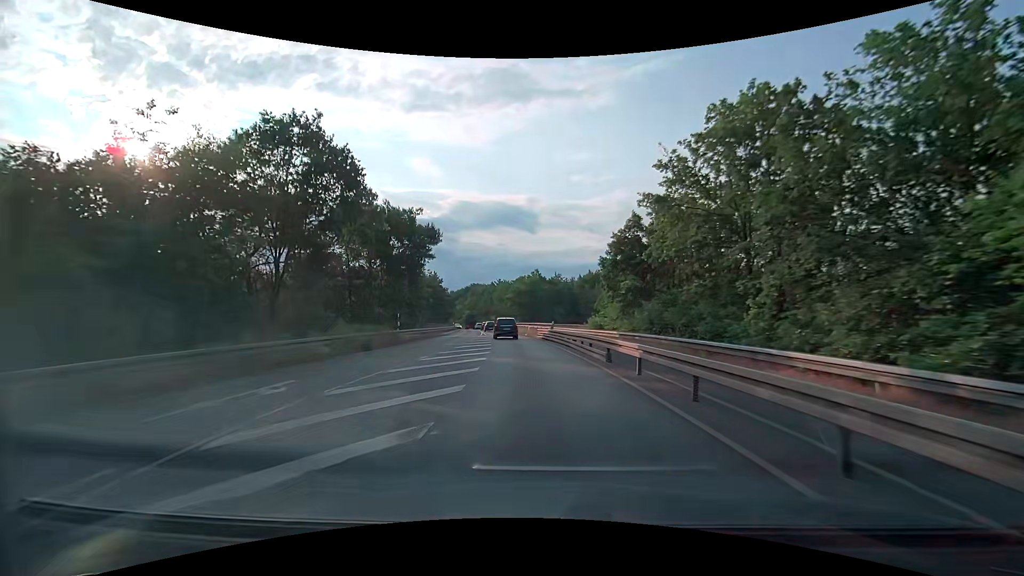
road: secondary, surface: asphalt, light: Day
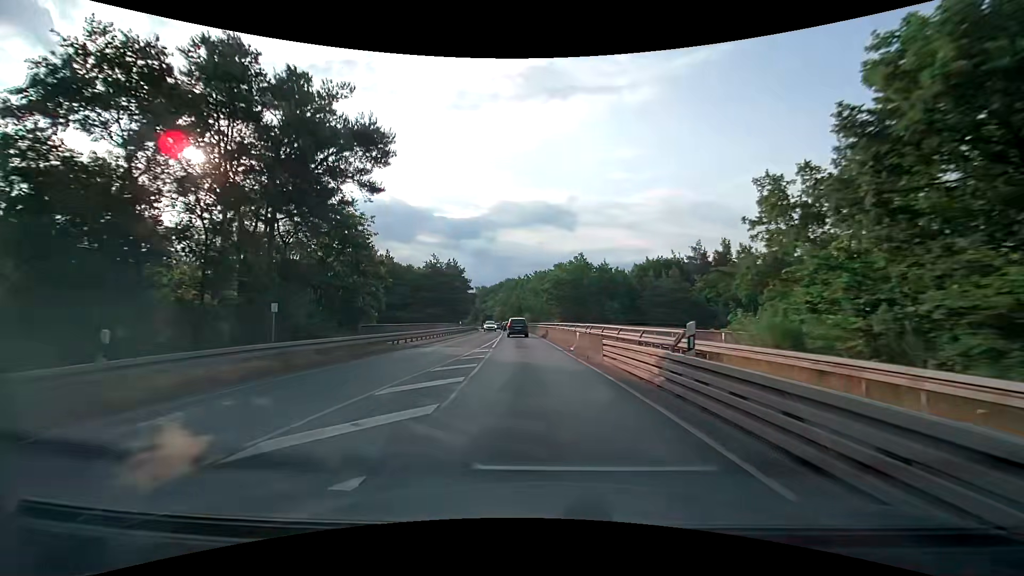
(-1.1, +24.7) m; -5°
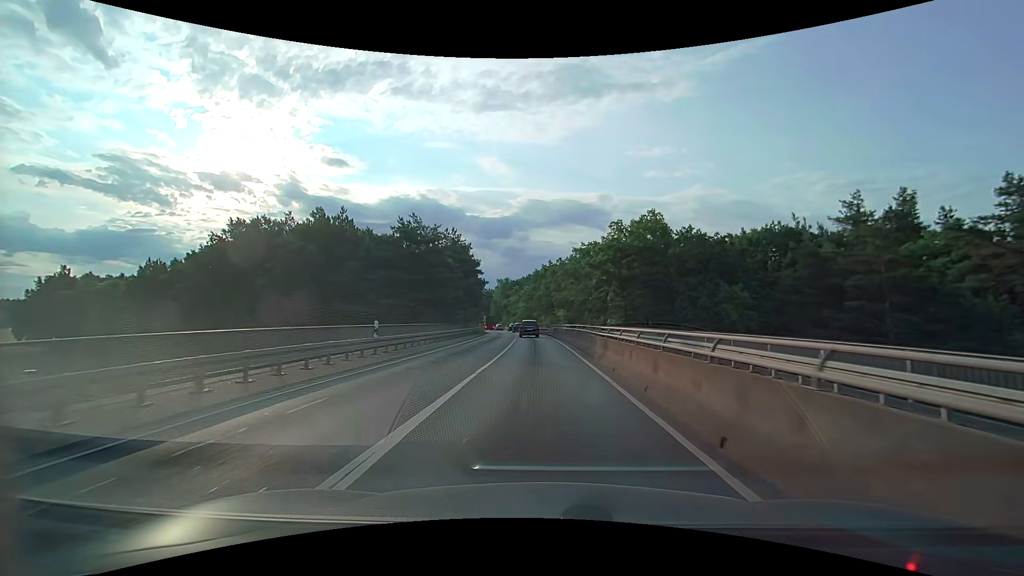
(-1.3, +33.4) m; -4°
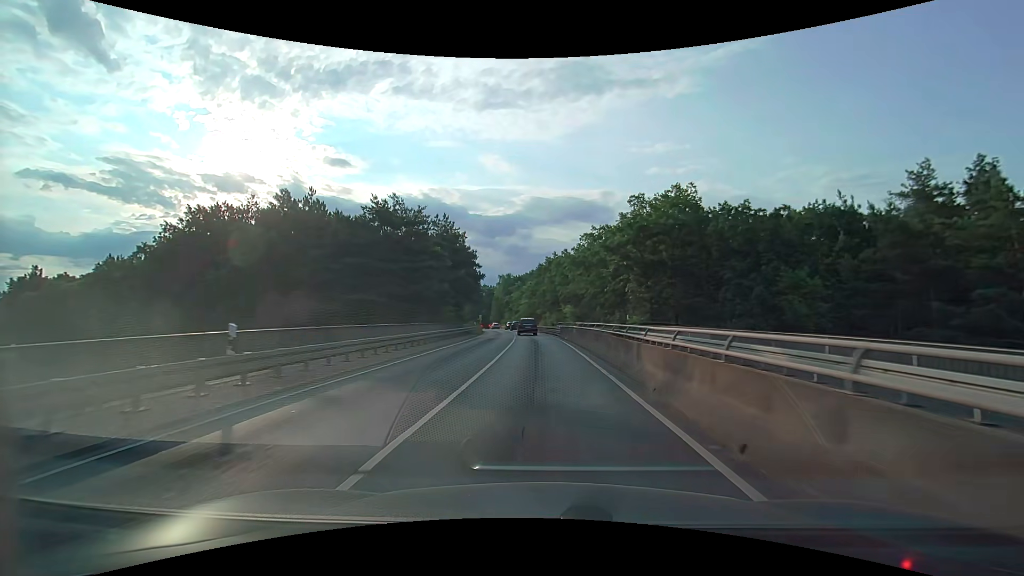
(0.0, +8.5) m; 0°
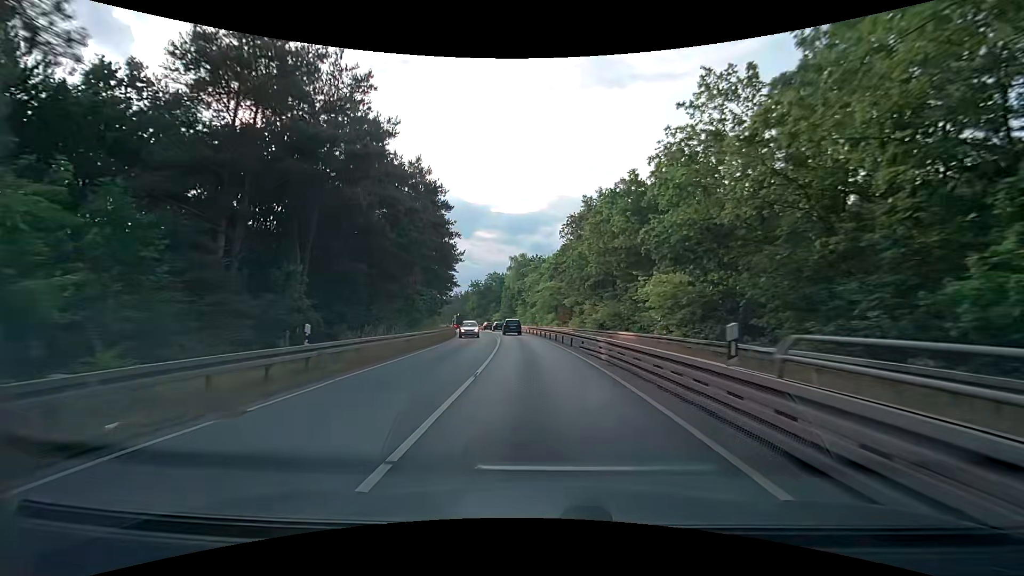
(-1.0, +43.2) m; -2°
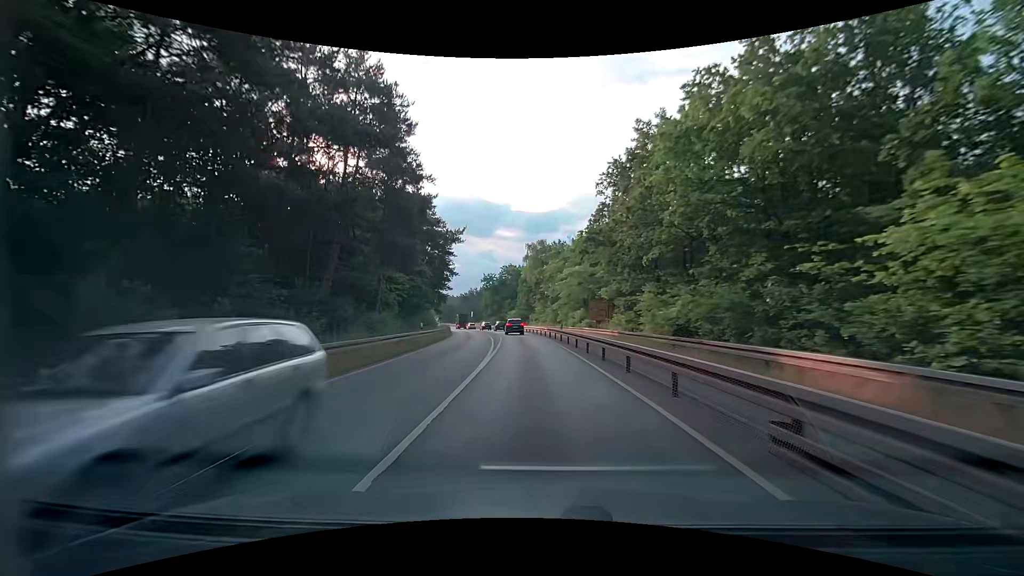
(-0.4, +17.6) m; -3°
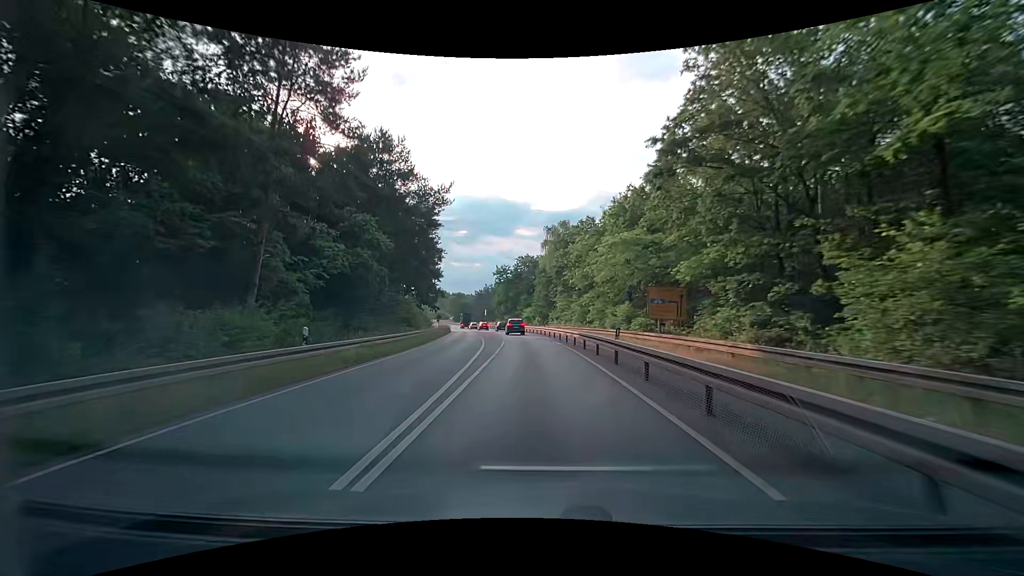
(-0.3, +17.6) m; -3°
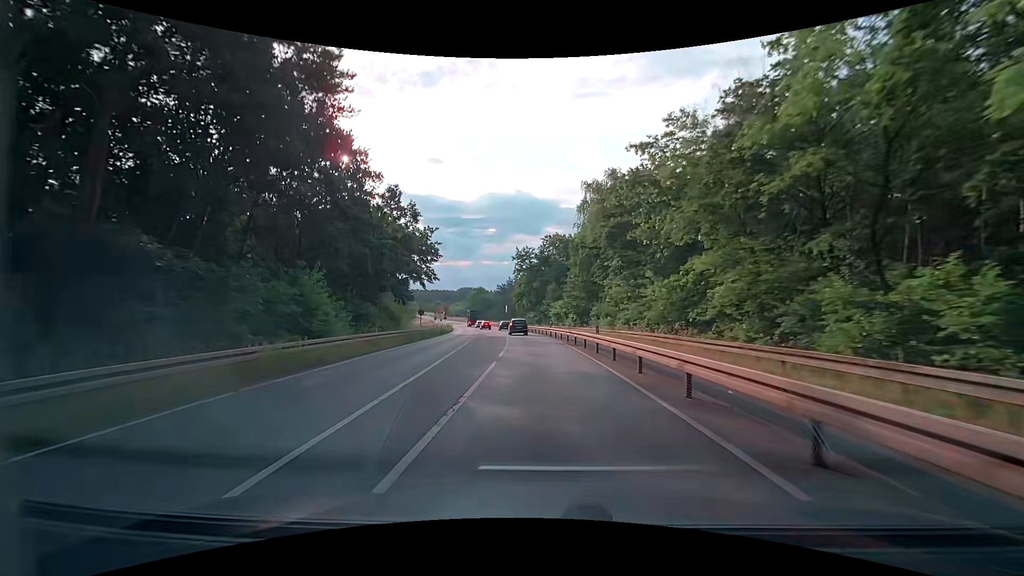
(-0.7, +26.2) m; -3°
(0, +10) (0, +20) (-1, +30) (-1, +40) (-3, +50) (-4, +60) (-6, +70) (-8, +79) (-10, +89) (-12, +99) m
